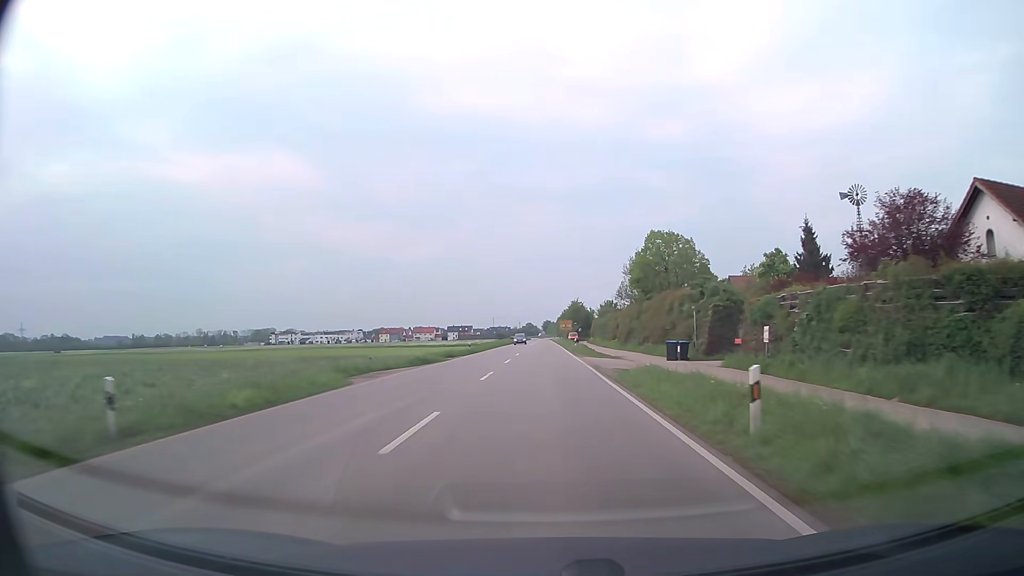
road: secondary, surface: asphalt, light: Day
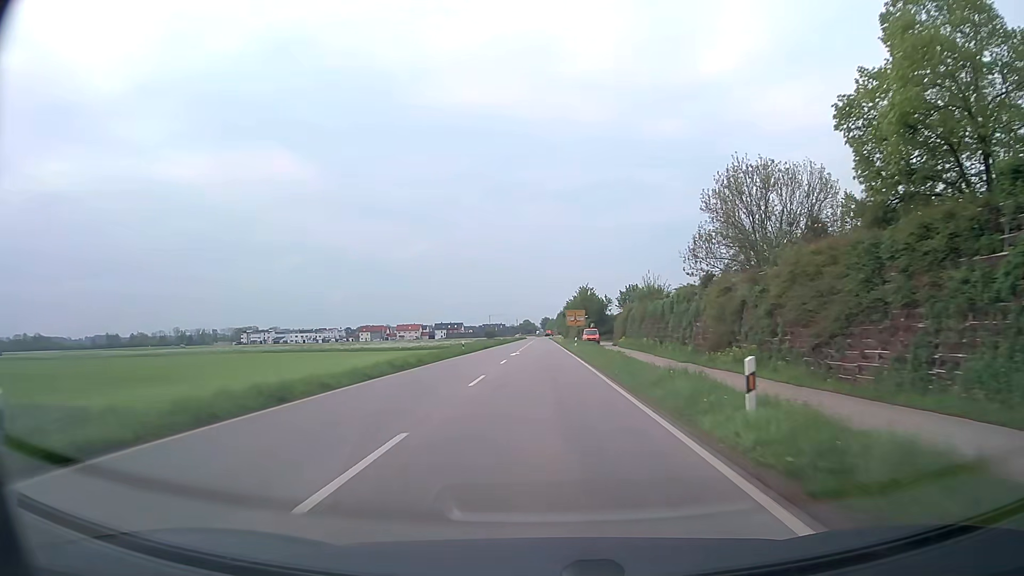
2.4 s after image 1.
(+0.1, +50.5) m; 0°
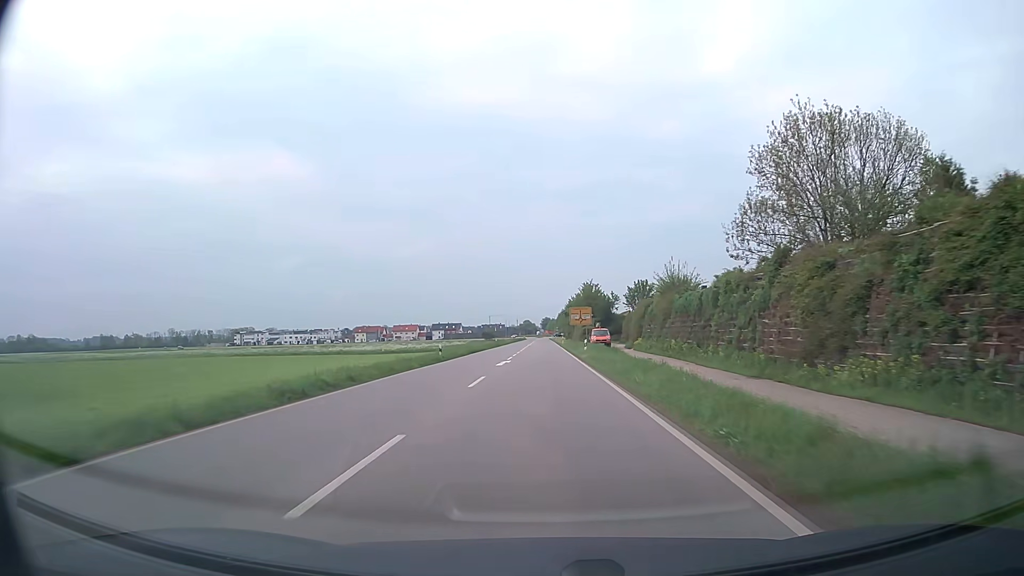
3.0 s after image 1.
(0.0, +12.1) m; 0°
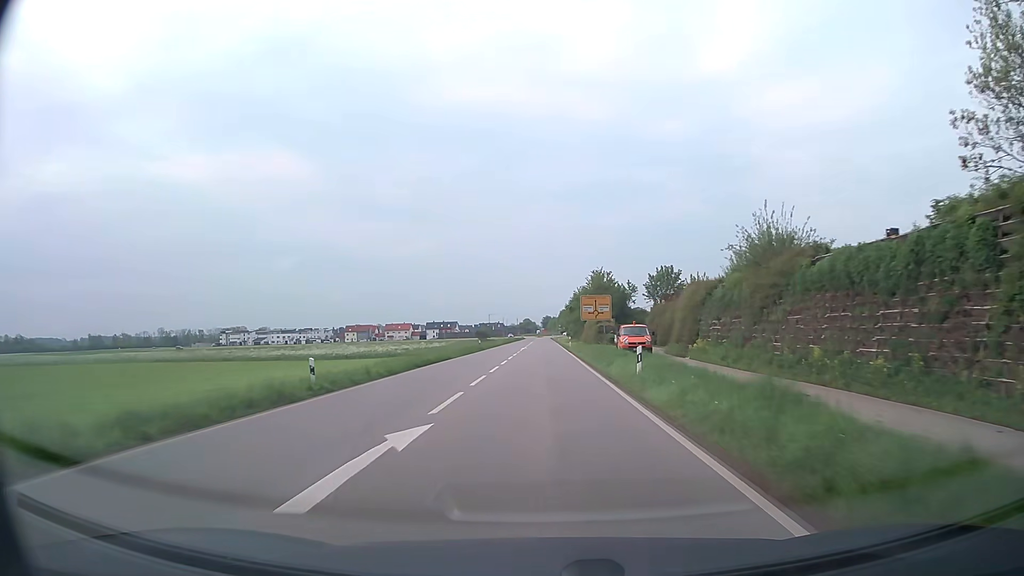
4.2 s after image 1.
(0.0, +23.5) m; 0°
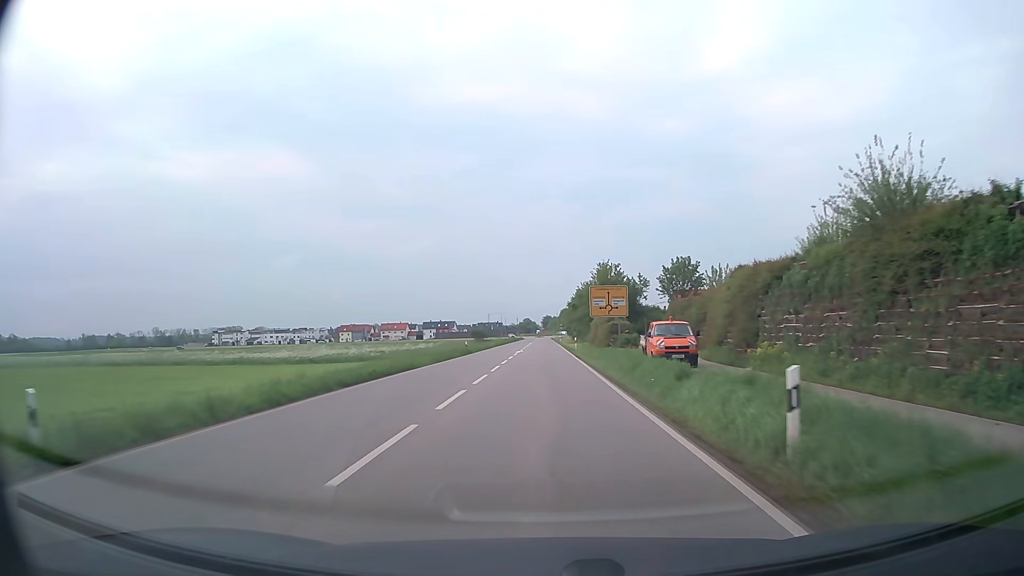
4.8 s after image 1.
(0.0, +11.5) m; 0°
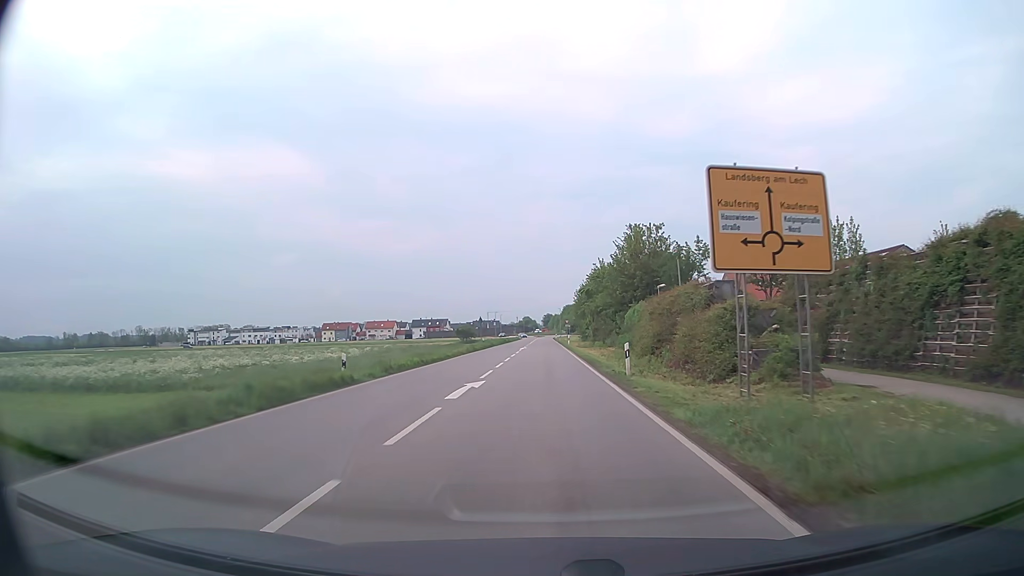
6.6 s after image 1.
(0.0, +33.8) m; 0°
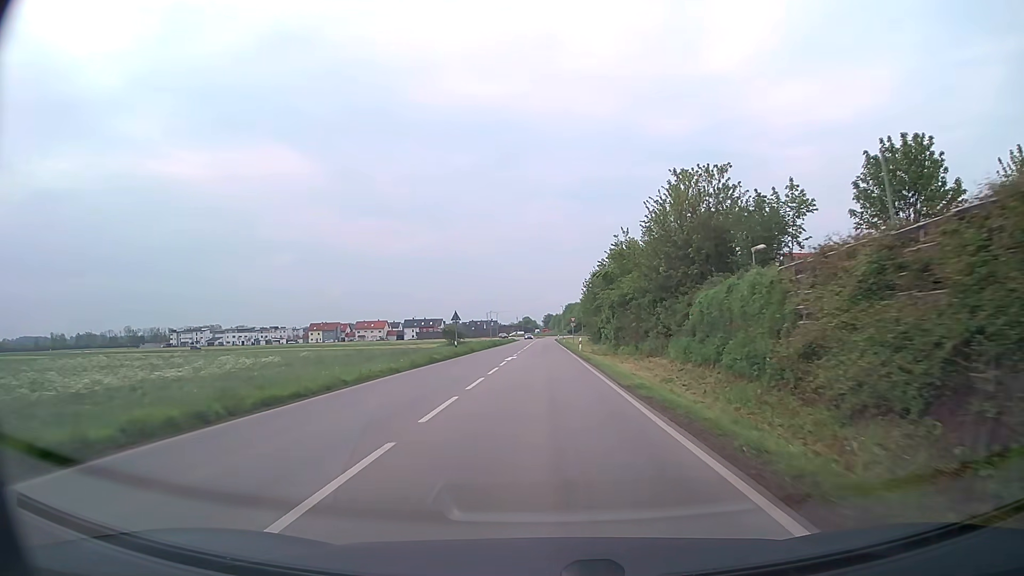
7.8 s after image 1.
(0.0, +21.8) m; 0°
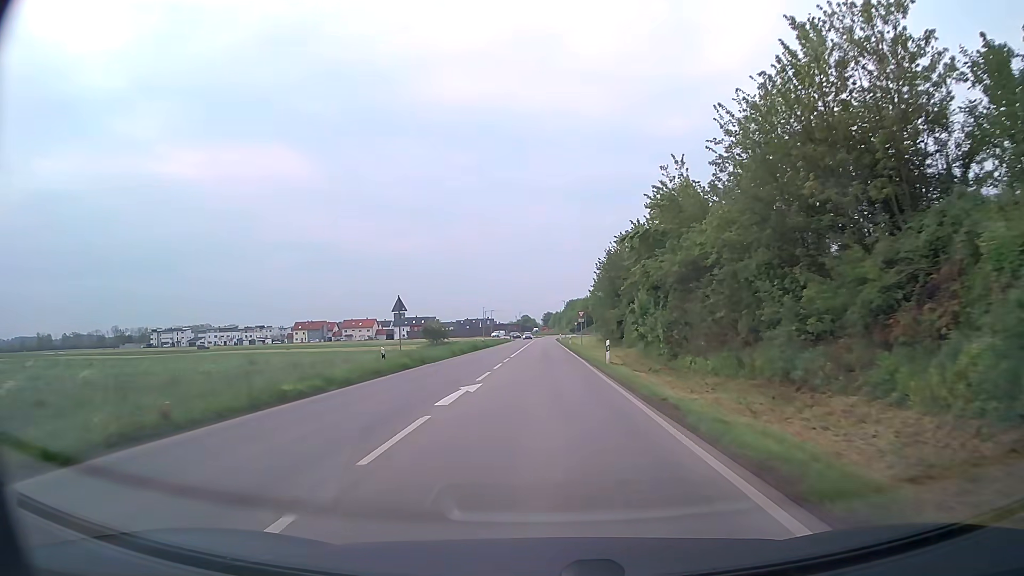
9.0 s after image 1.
(+0.1, +21.4) m; 0°
(0, +10) (0, +20) (0, +30) (0, +40) (0, +50) (0, +60) (0, +70) (0, +80) (0, +90) (0, +100) m
